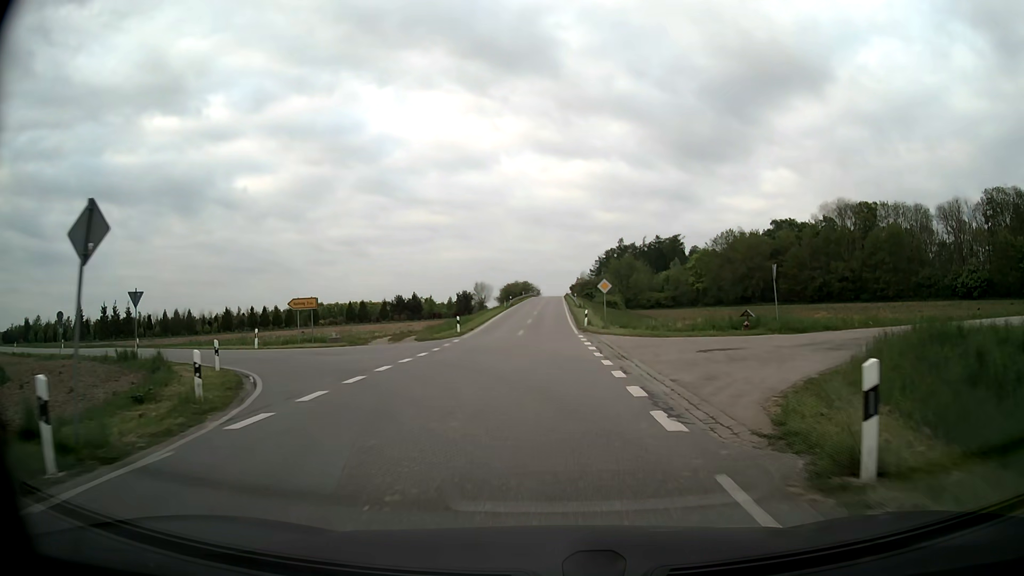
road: secondary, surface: asphalt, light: Day
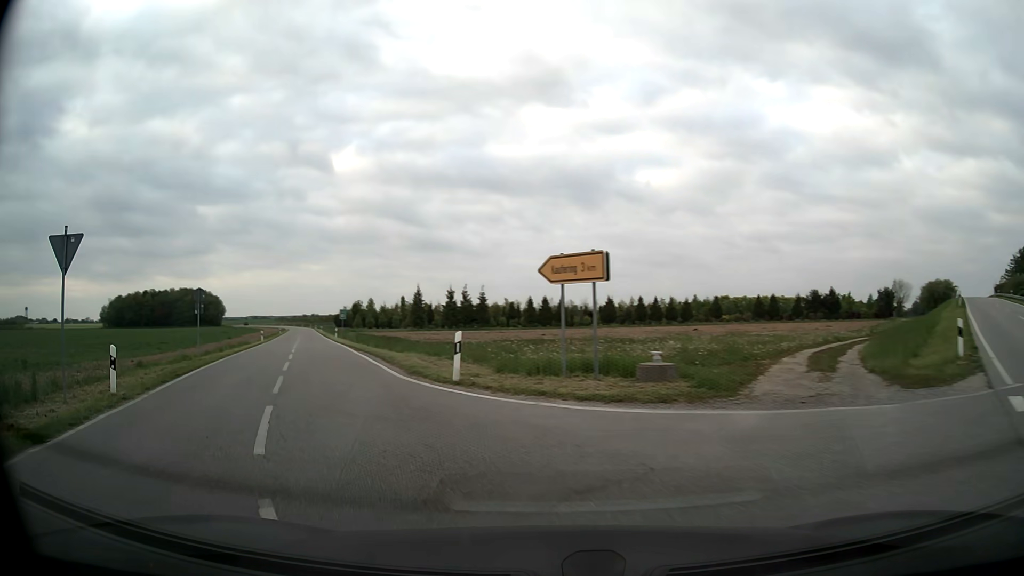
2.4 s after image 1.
(-4.3, +22.2) m; -33°
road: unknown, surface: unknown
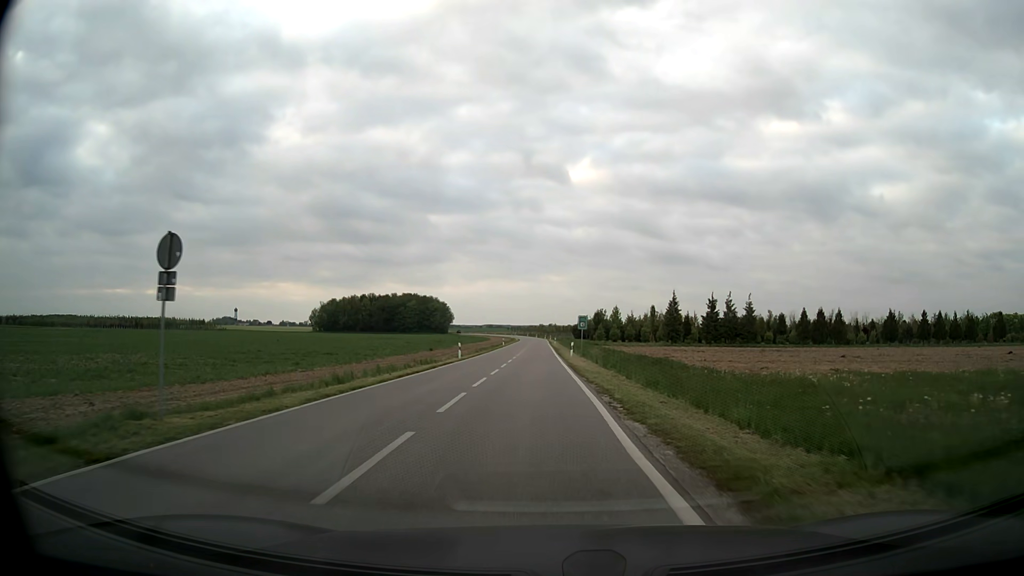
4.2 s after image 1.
(-5.9, +19.8) m; -22°
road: unclassified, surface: asphalt
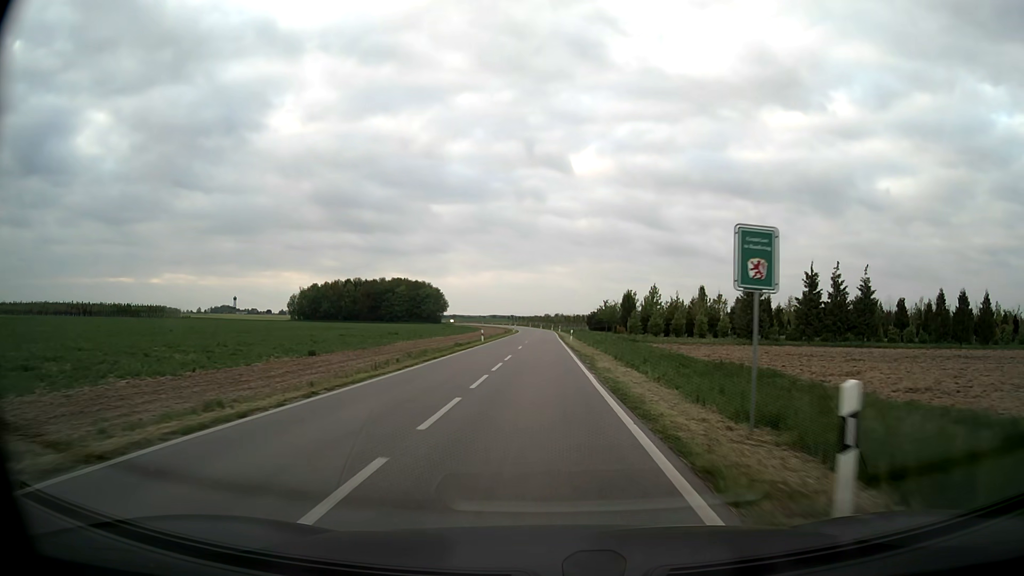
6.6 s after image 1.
(-0.4, +40.0) m; -1°
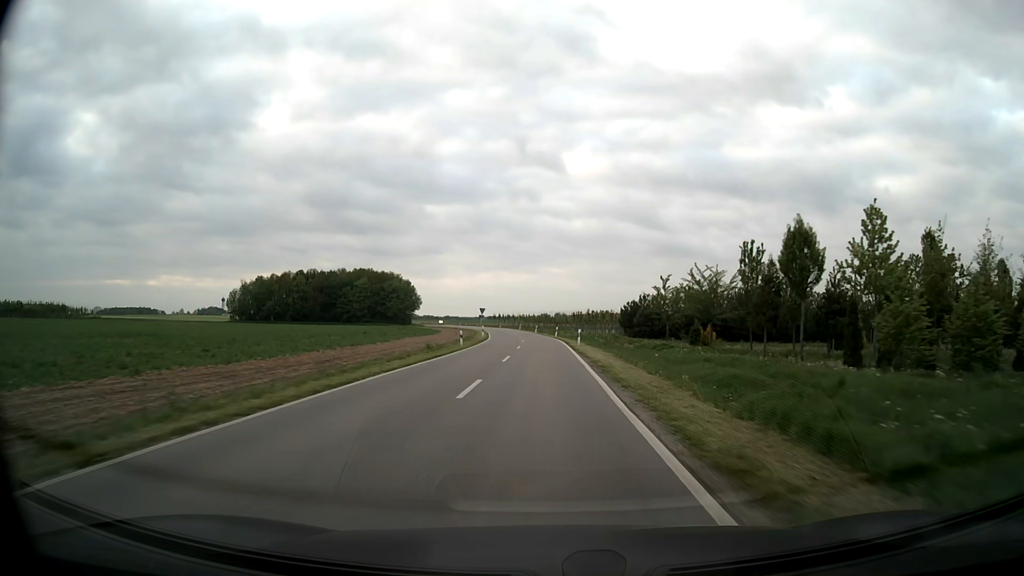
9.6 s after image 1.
(+0.1, +64.0) m; 0°
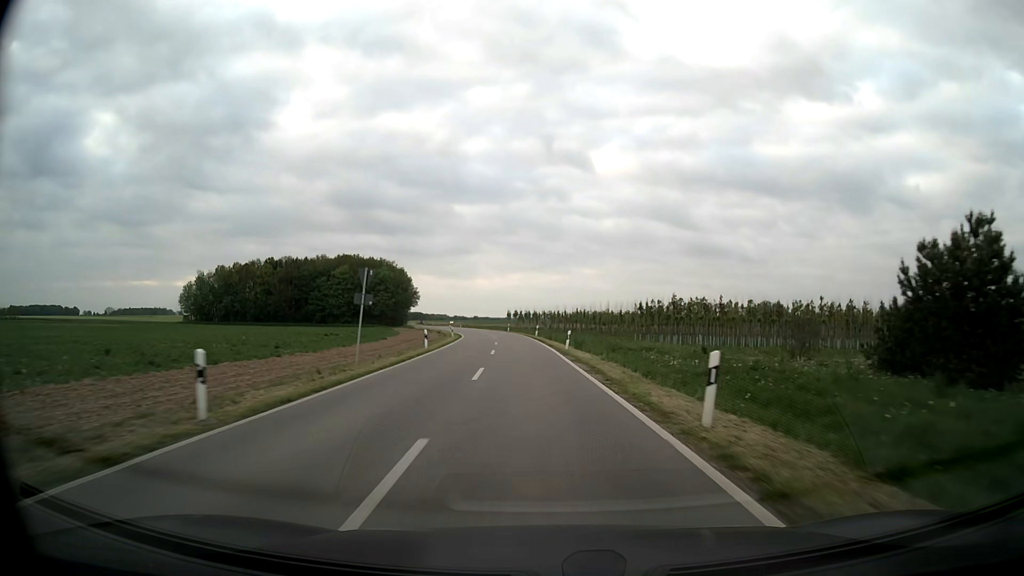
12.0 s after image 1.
(-0.7, +57.1) m; -2°
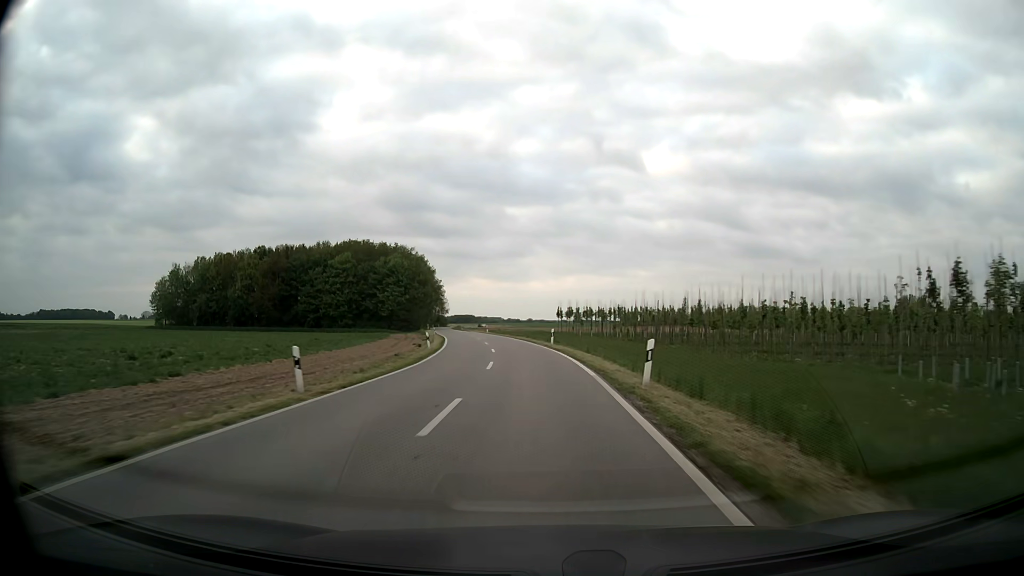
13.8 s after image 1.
(-1.8, +44.5) m; -5°
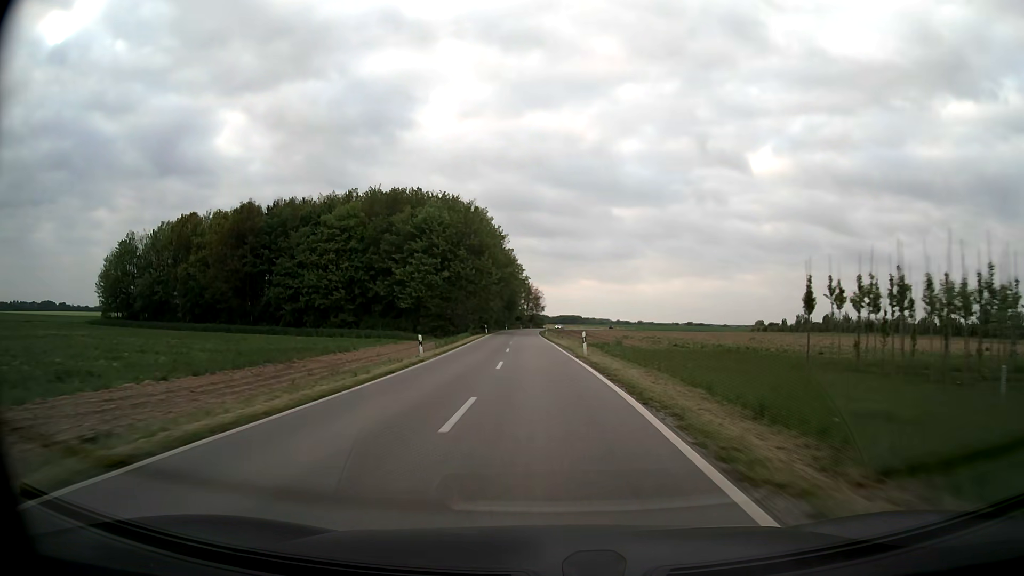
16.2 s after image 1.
(-4.7, +60.2) m; -9°
(0, +10) (0, +20) (-1, +30) (-1, +40) (-1, +50) (-2, +60) (-2, +70) (-2, +80) (-3, +90) (-3, +100) m
